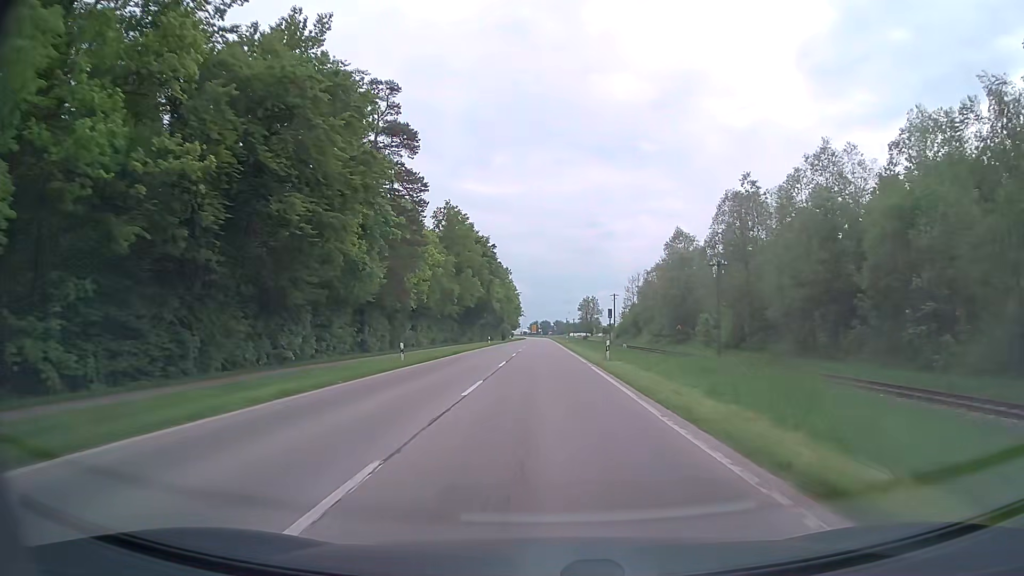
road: secondary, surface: asphalt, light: Day
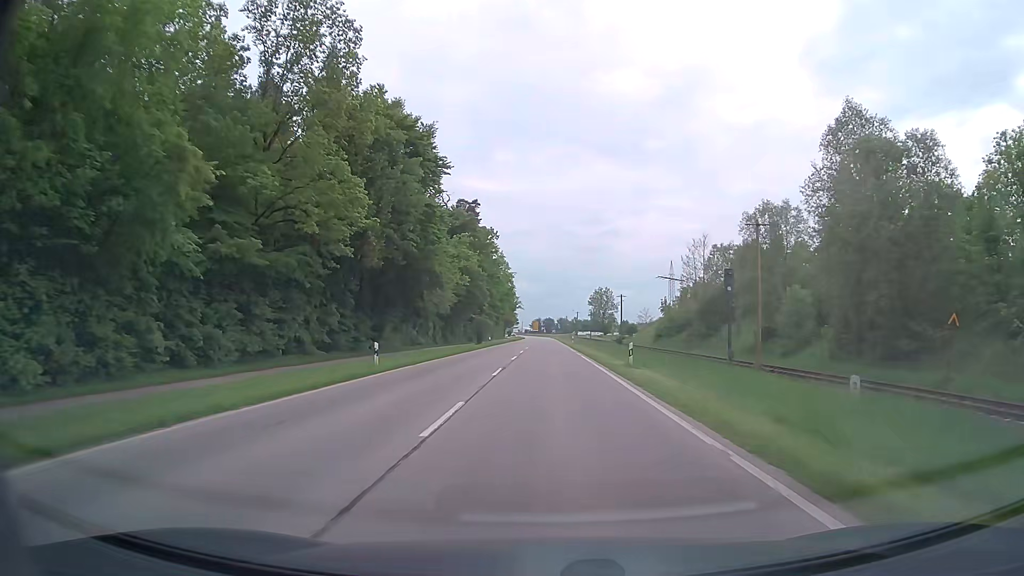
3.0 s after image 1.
(-0.3, +53.9) m; 0°
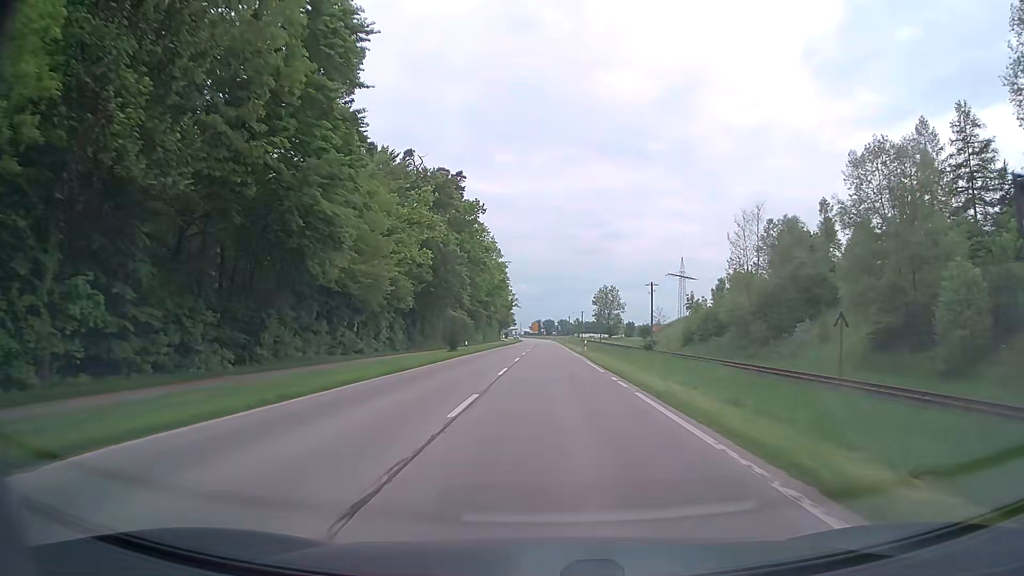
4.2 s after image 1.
(0.0, +21.7) m; 0°
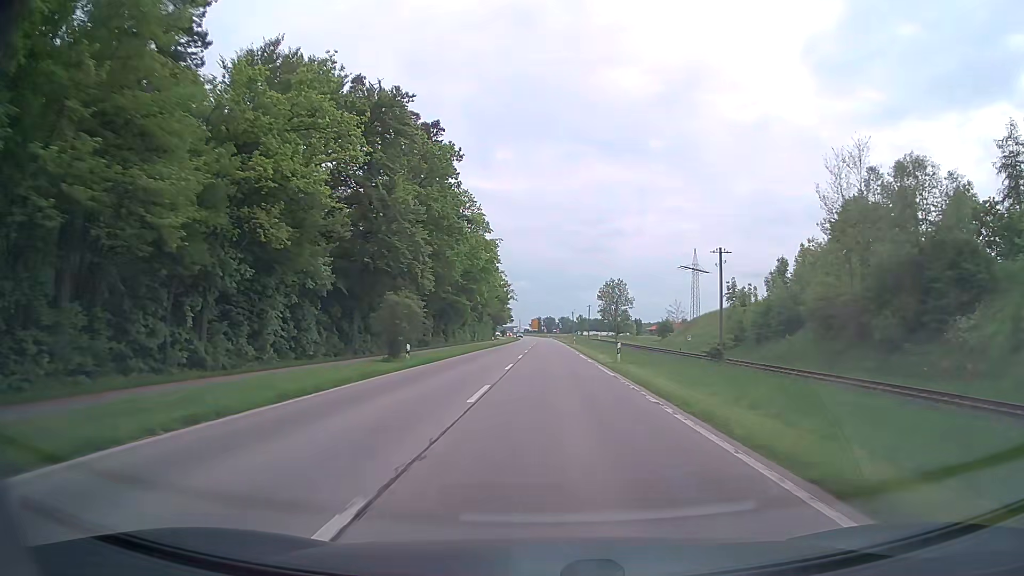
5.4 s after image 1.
(+0.1, +21.7) m; 0°
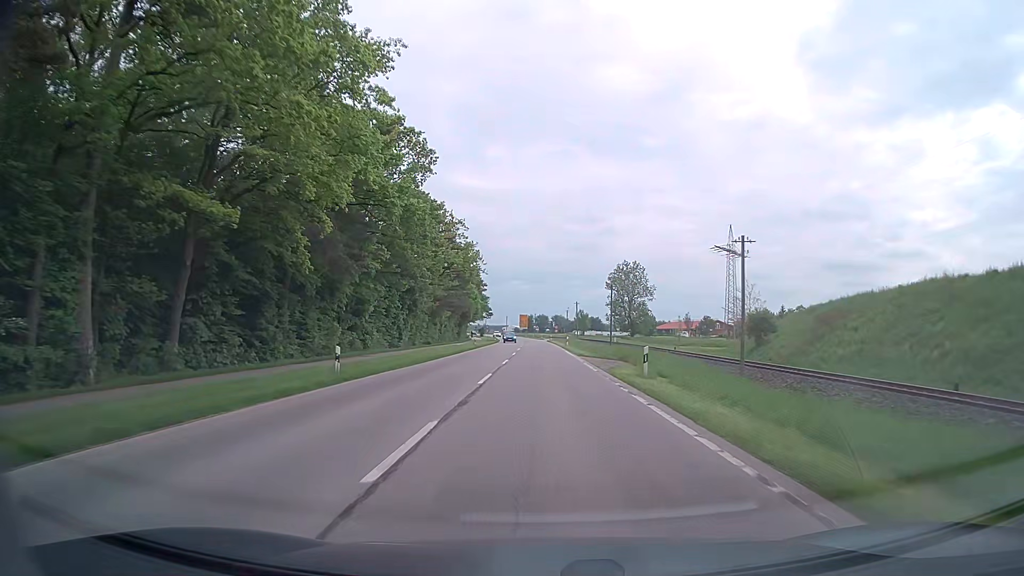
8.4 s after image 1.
(+0.5, +54.7) m; +1°
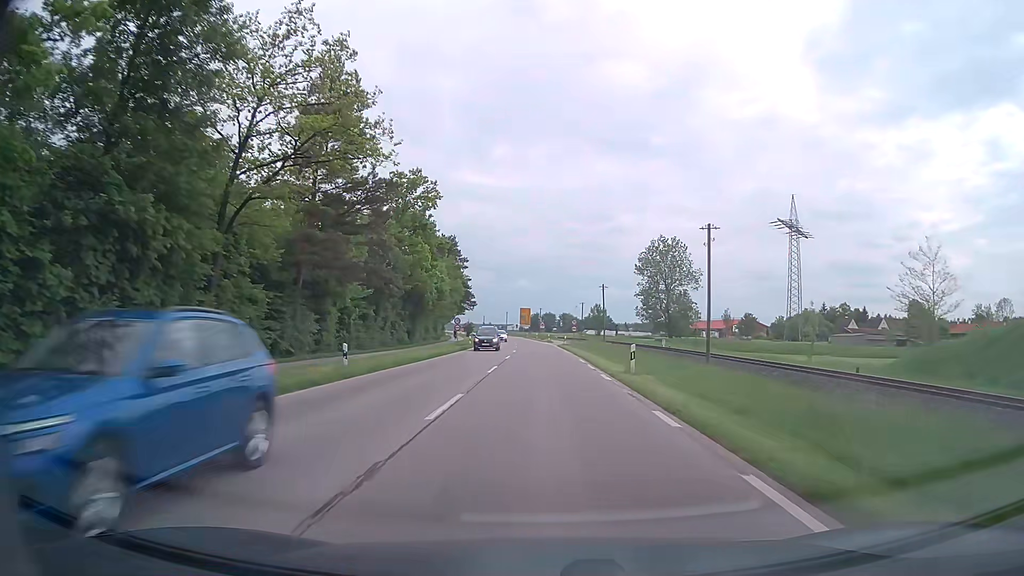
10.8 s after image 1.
(-0.3, +43.9) m; -1°
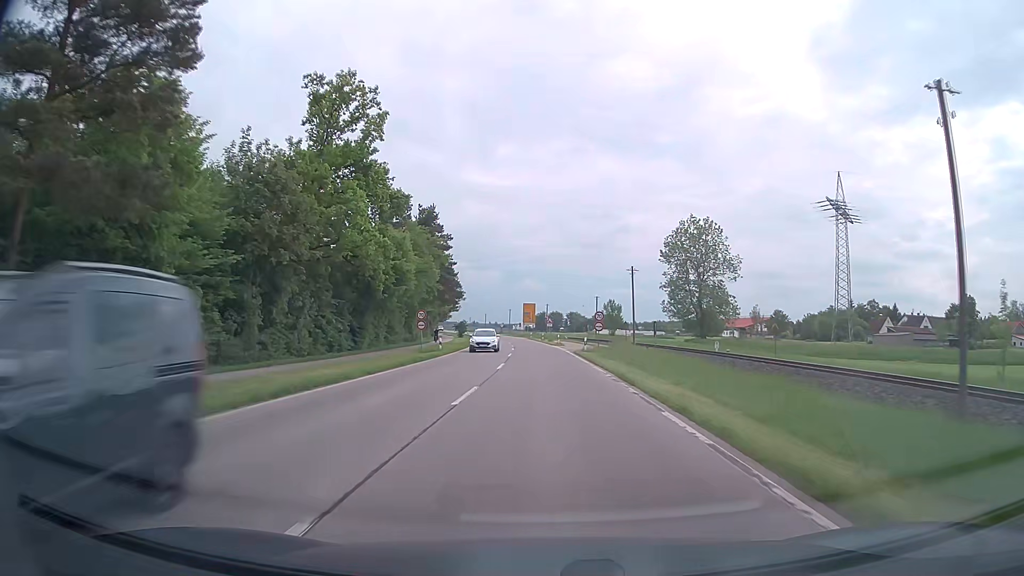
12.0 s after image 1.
(0.0, +21.6) m; 0°
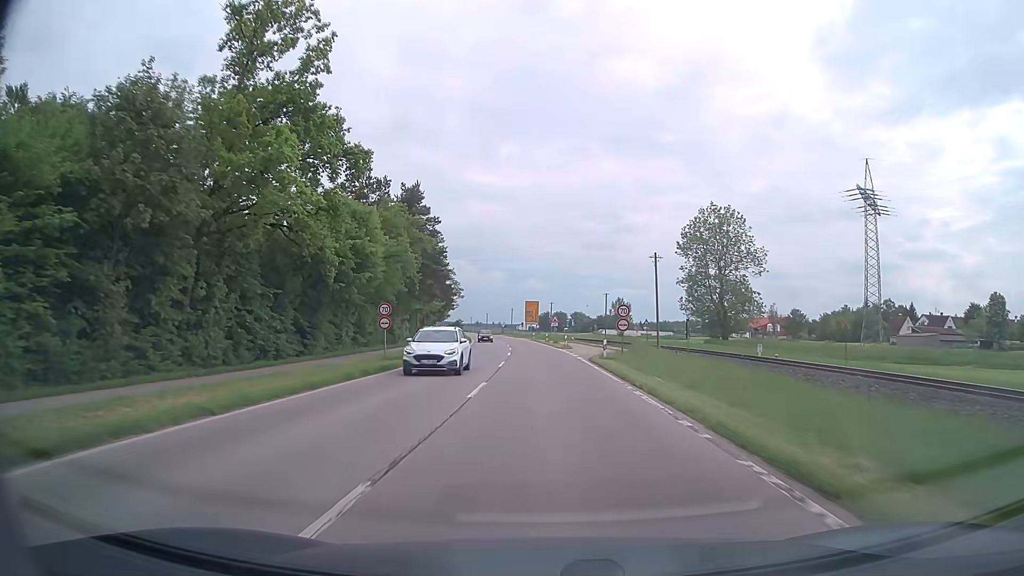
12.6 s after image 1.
(0.0, +10.6) m; 0°
(0, +10) (0, +20) (0, +30) (0, +40) (-1, +50) (-1, +60) (-2, +70) (-3, +80) (-4, +90) (-5, +100) m
